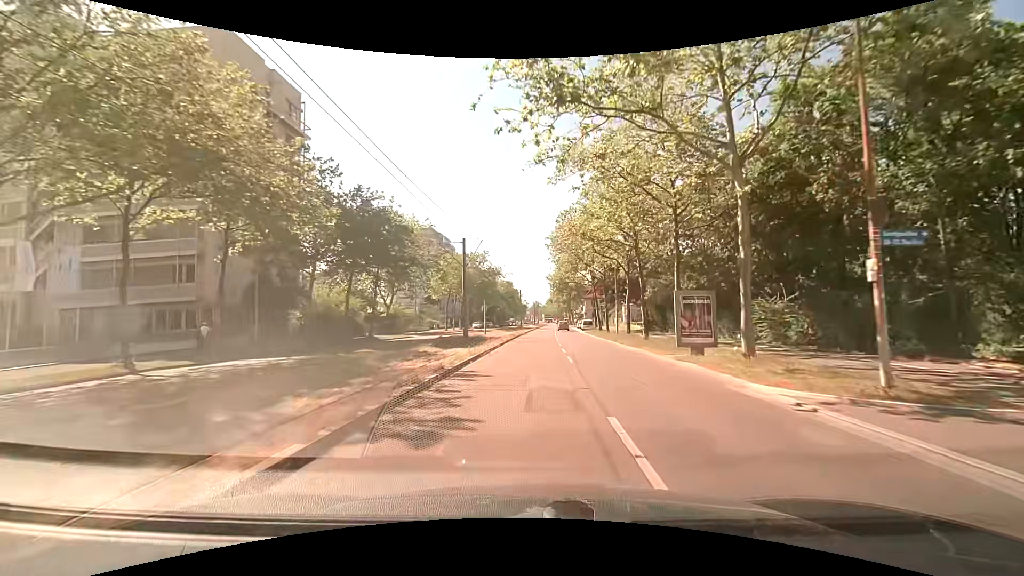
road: tertiary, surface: asphalt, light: Day
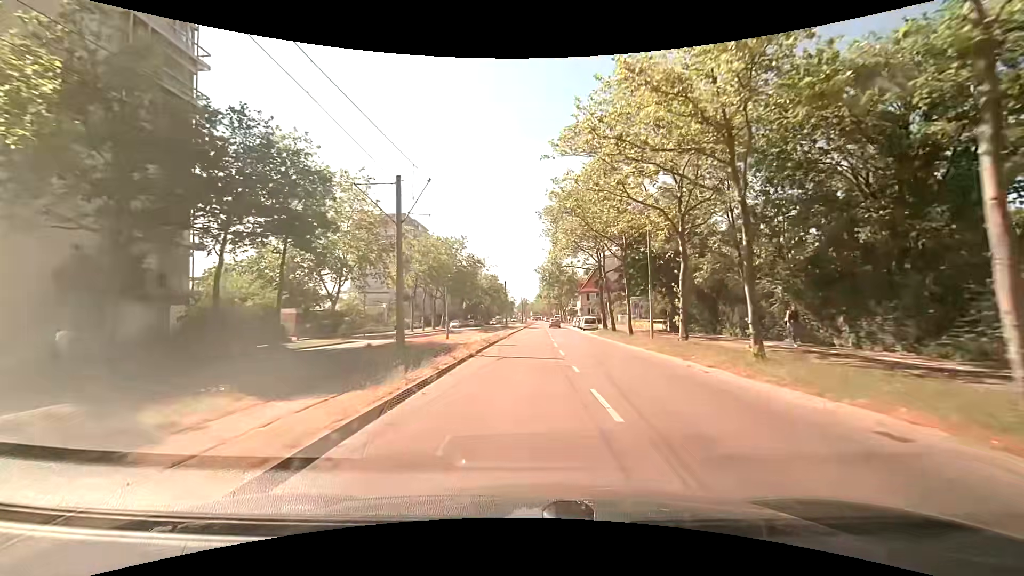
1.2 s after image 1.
(+0.2, +15.4) m; +1°
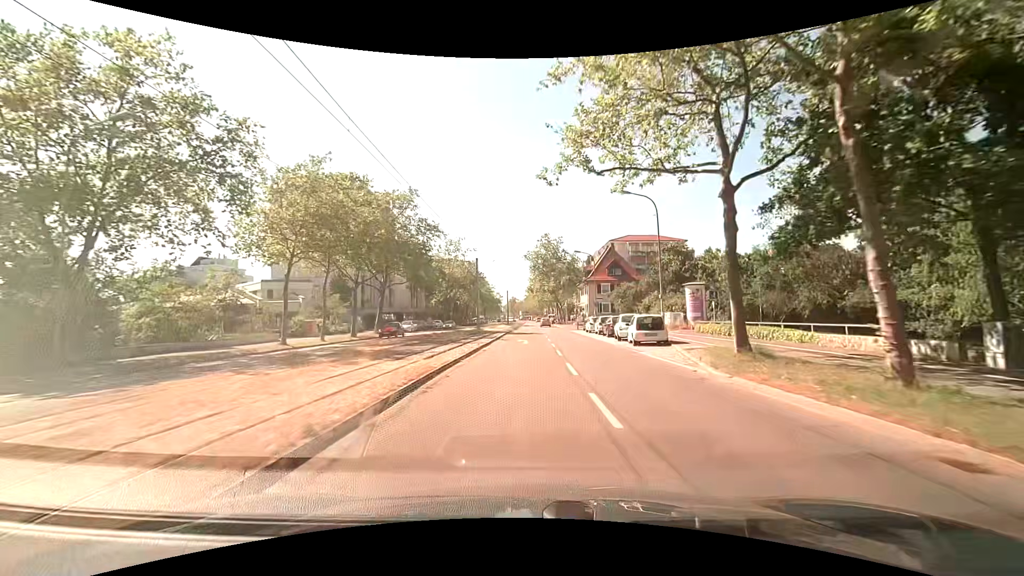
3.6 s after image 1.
(+0.4, +30.4) m; +1°
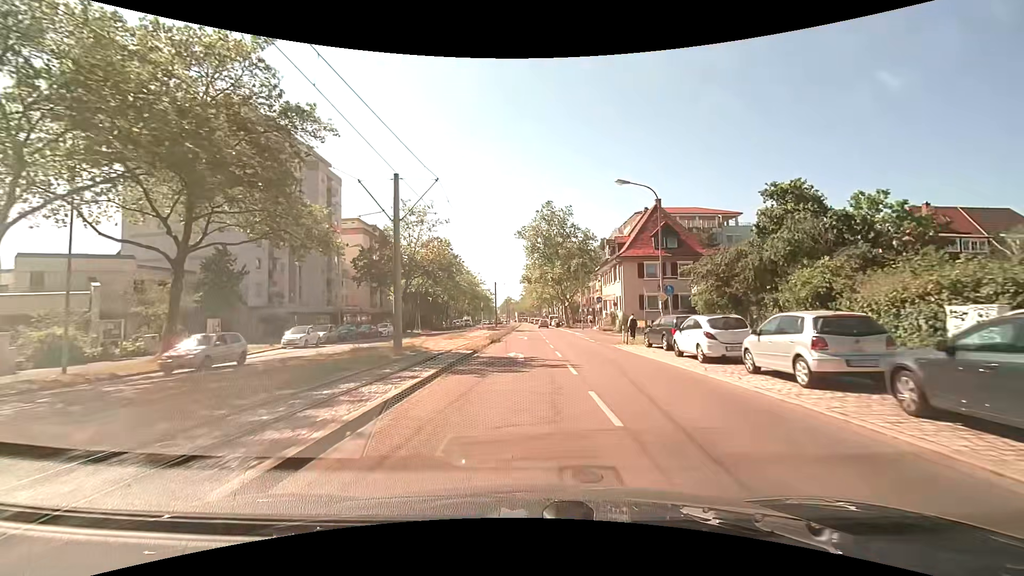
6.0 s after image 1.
(-0.1, +29.9) m; 0°
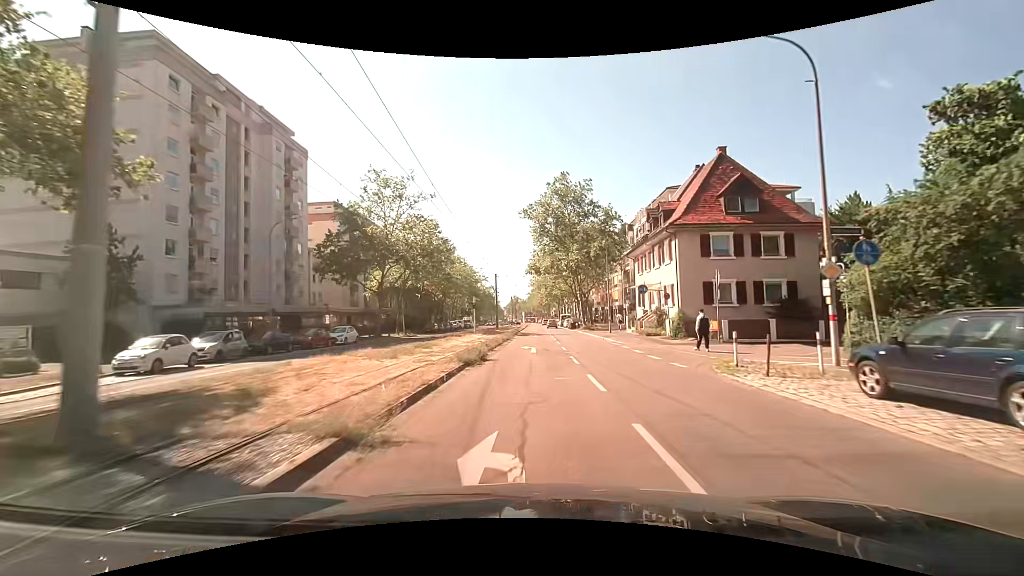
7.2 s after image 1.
(-0.1, +14.7) m; -1°
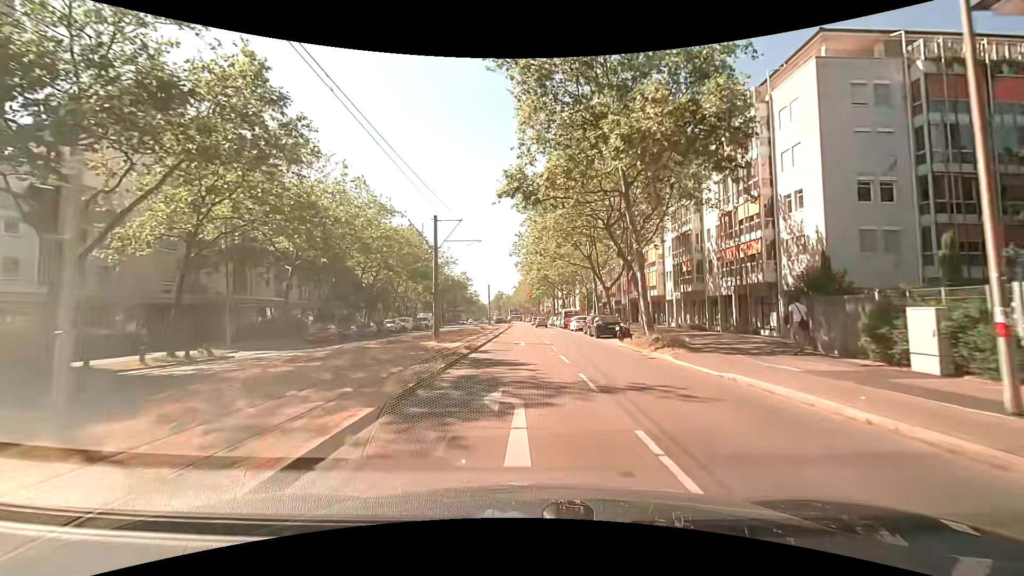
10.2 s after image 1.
(+0.7, +36.3) m; +2°
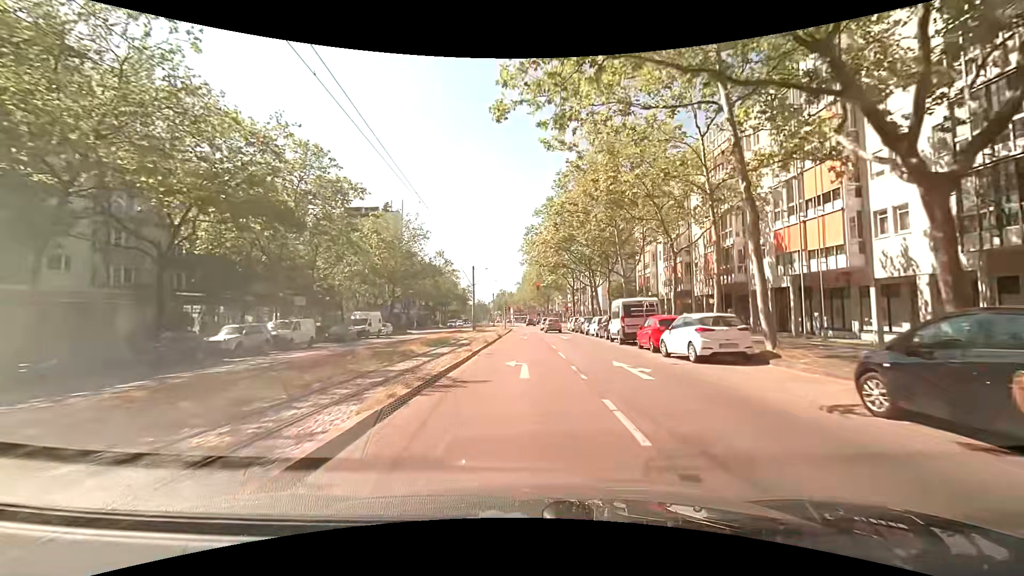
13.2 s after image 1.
(-0.1, +33.0) m; -1°
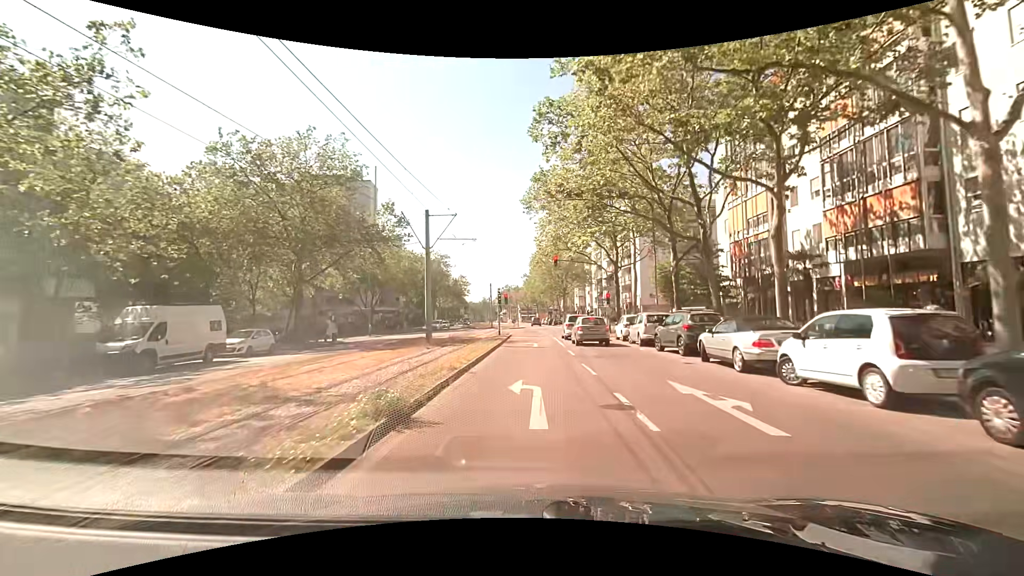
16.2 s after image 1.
(+0.3, +28.8) m; 0°
